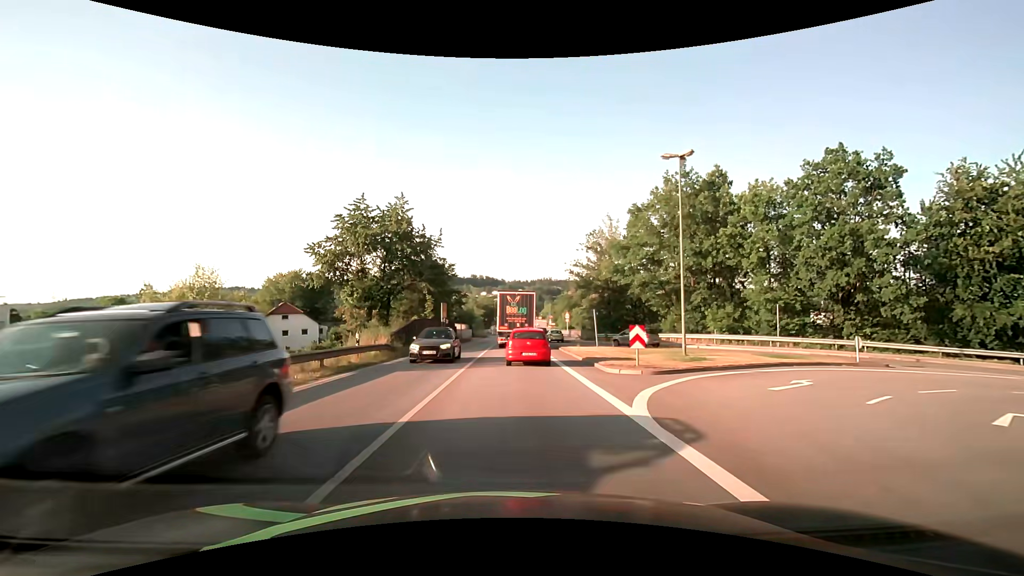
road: primary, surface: asphalt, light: Day
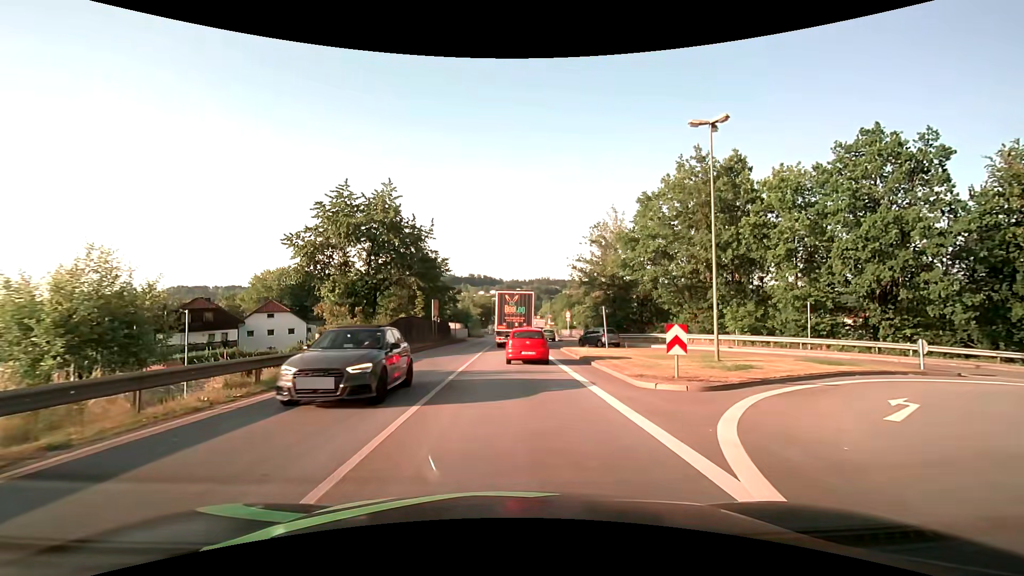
(0.0, +4.1) m; 0°
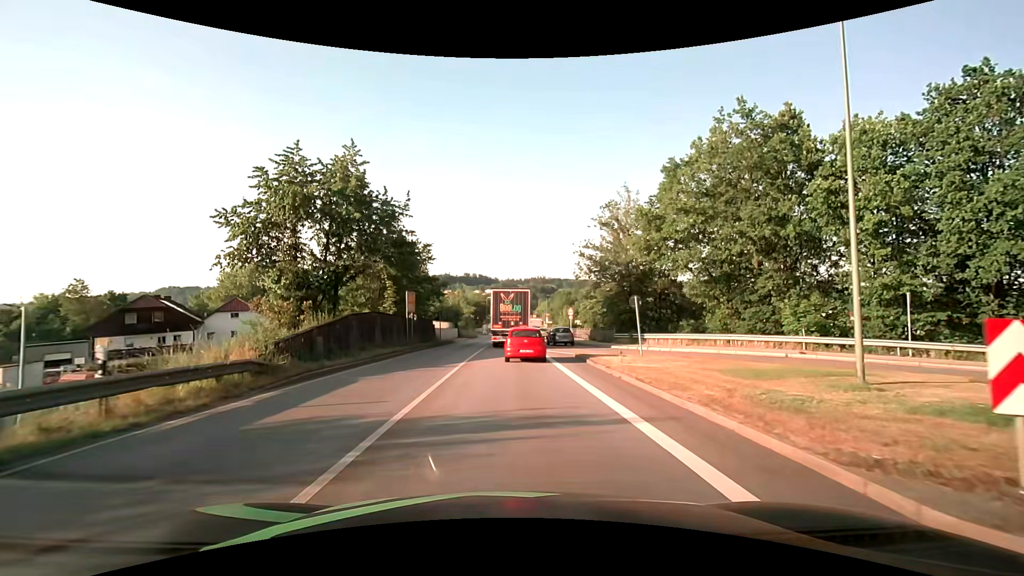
(0.0, +8.7) m; 0°
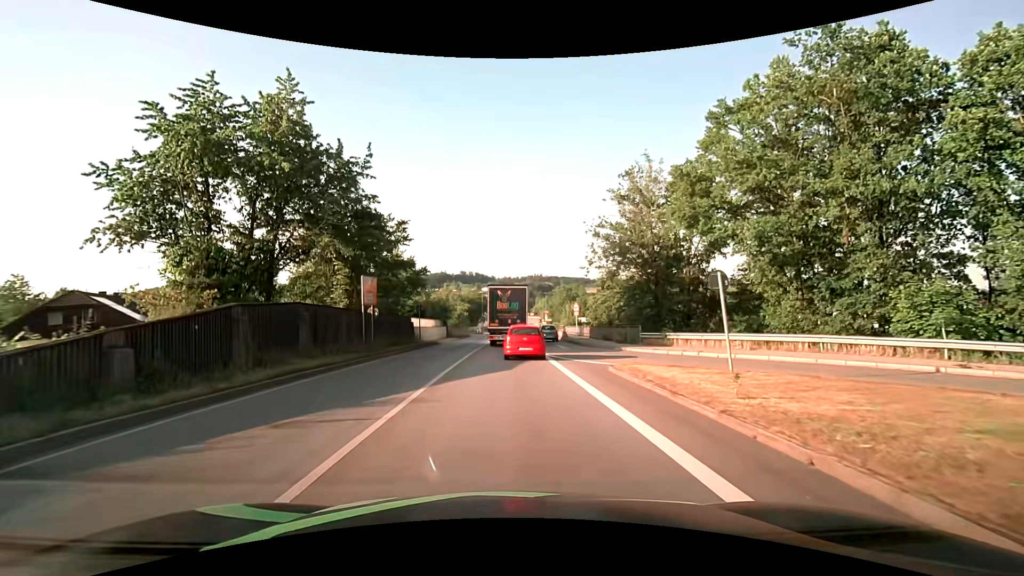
(0.0, +8.9) m; +1°
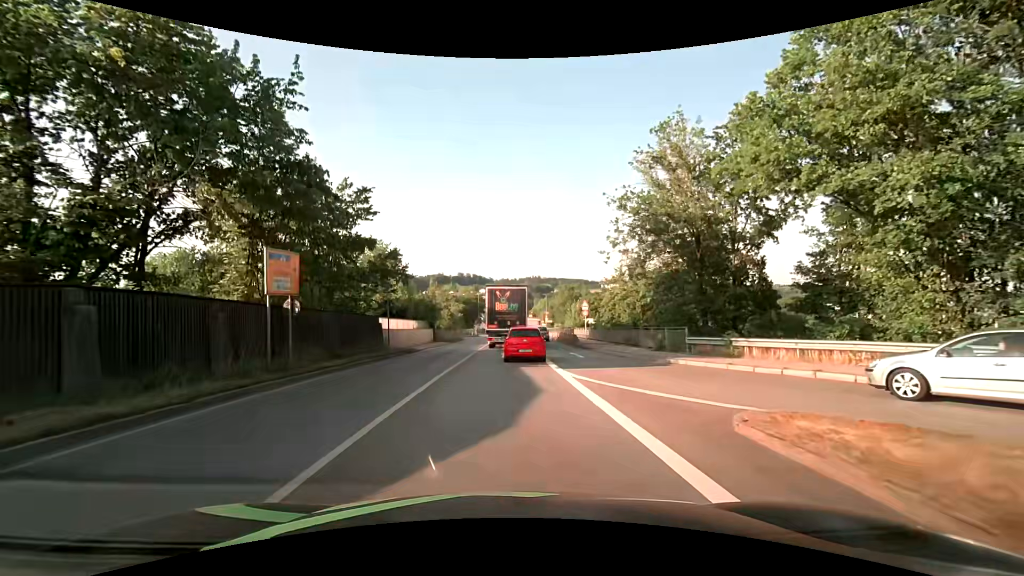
(0.0, +8.7) m; 0°
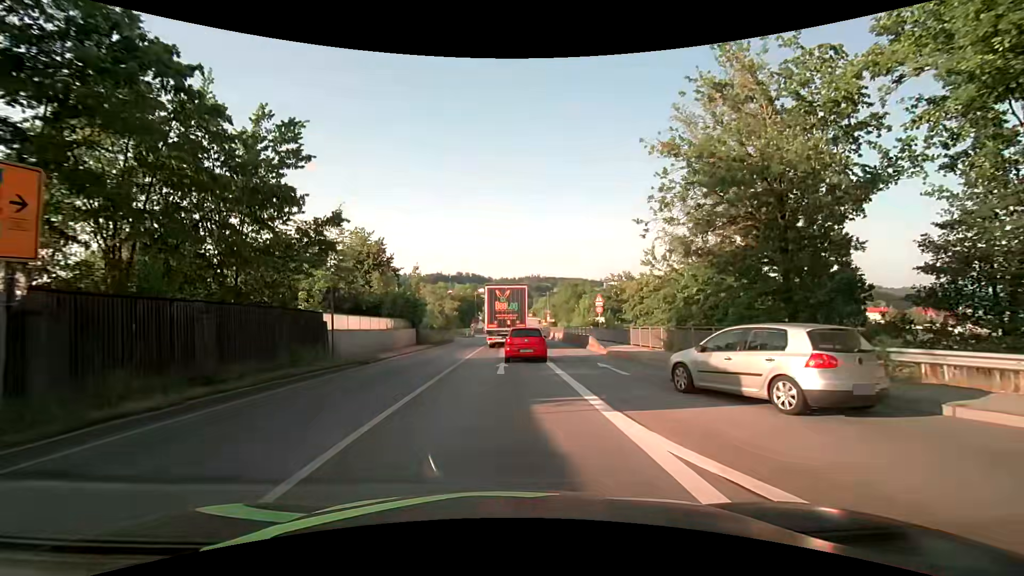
(0.0, +8.5) m; 0°
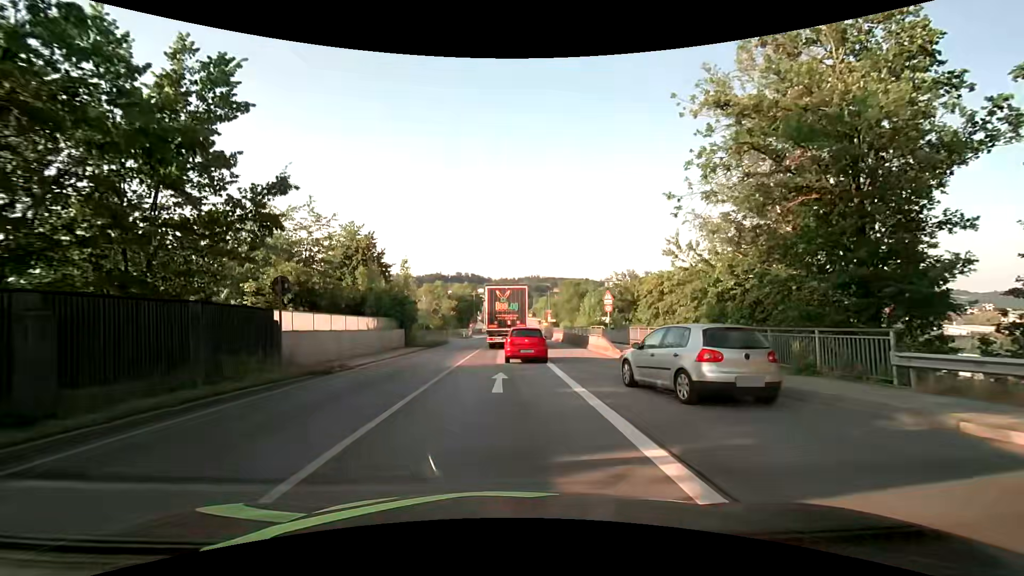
(0.0, +4.2) m; 0°
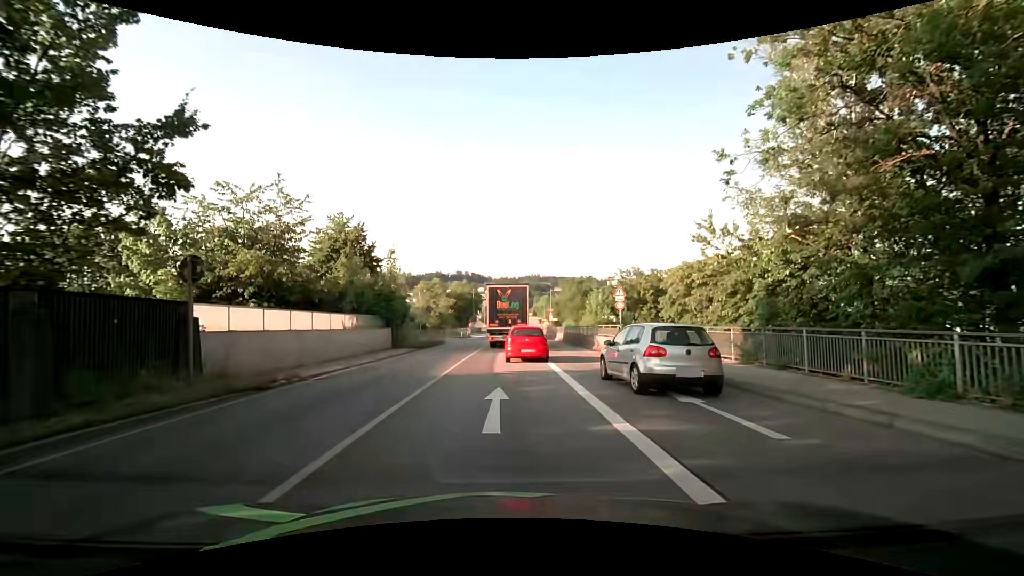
(0.0, +4.0) m; +1°
(0, +10) (0, +20) (0, +30) (0, +40) (0, +50) (0, +60) (0, +70) (0, +80) (0, +90) (+1, +100) m
